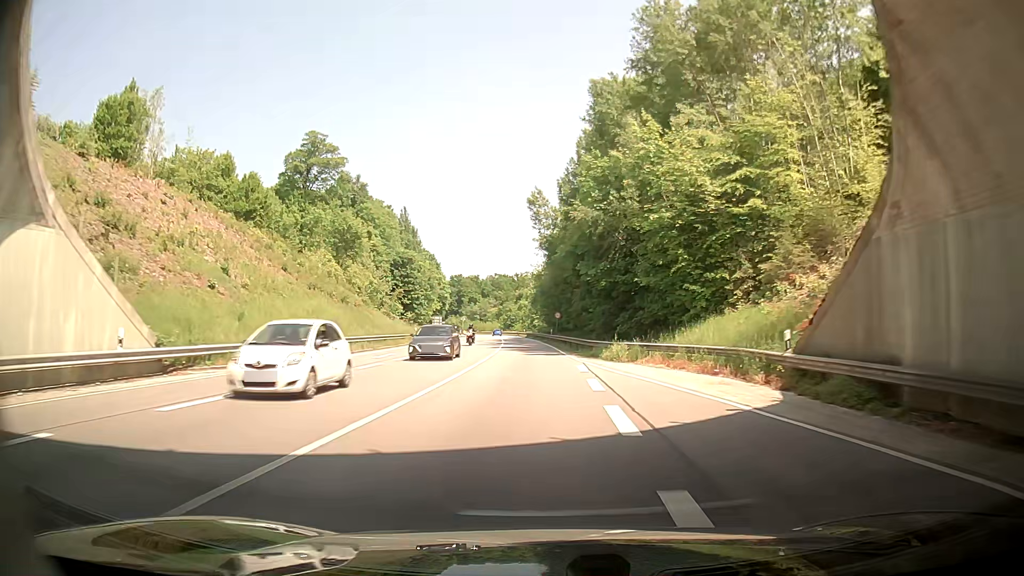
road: primary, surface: asphalt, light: Day
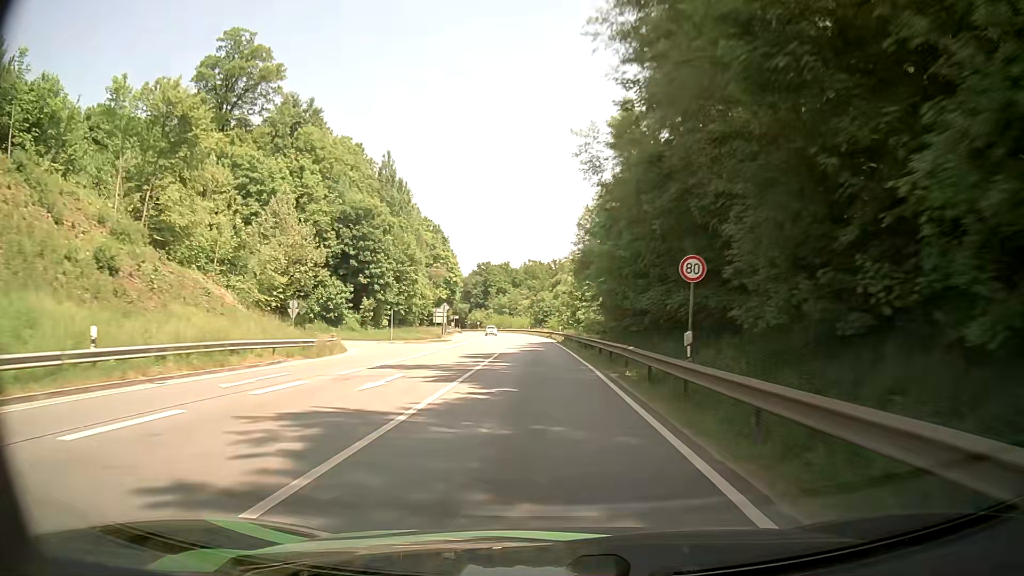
(-0.8, +52.2) m; -2°
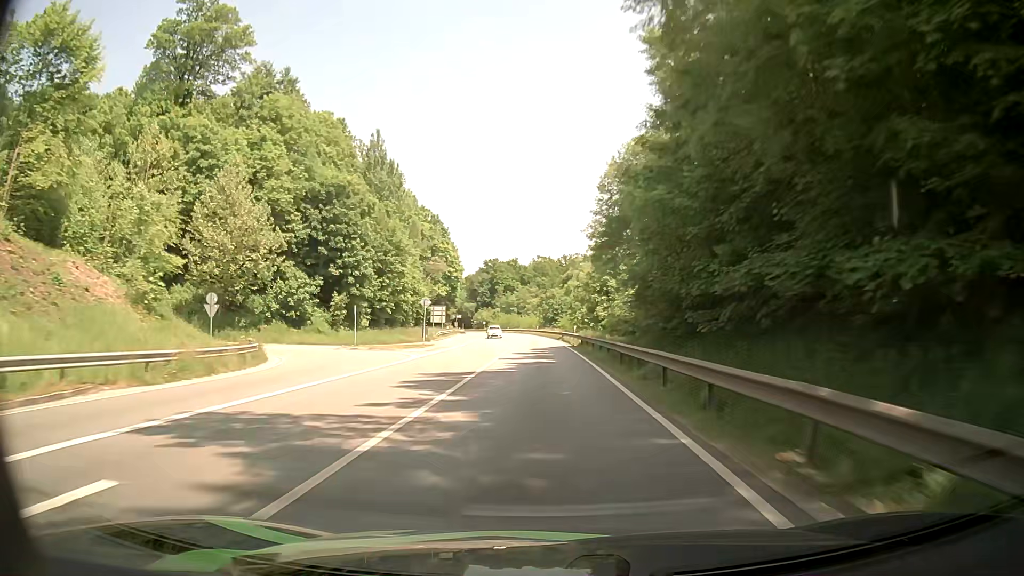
(-0.1, +13.6) m; -1°
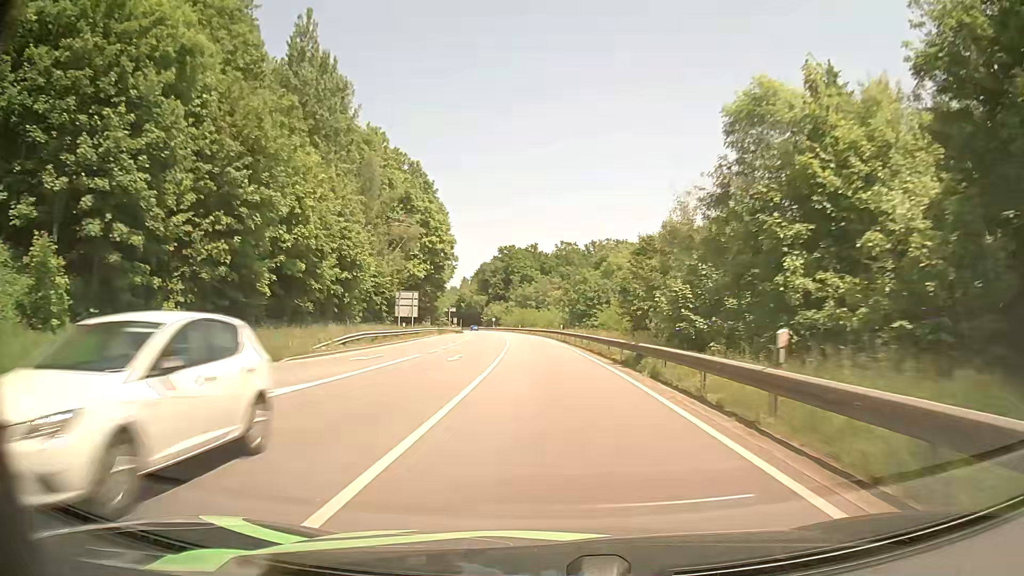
(-1.0, +41.6) m; -2°
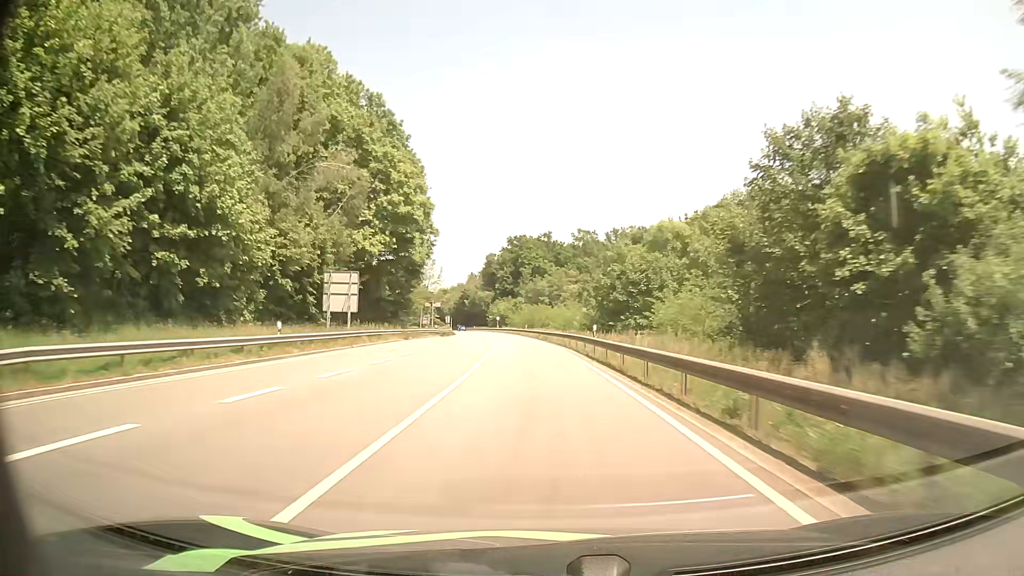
(-0.3, +28.4) m; -1°
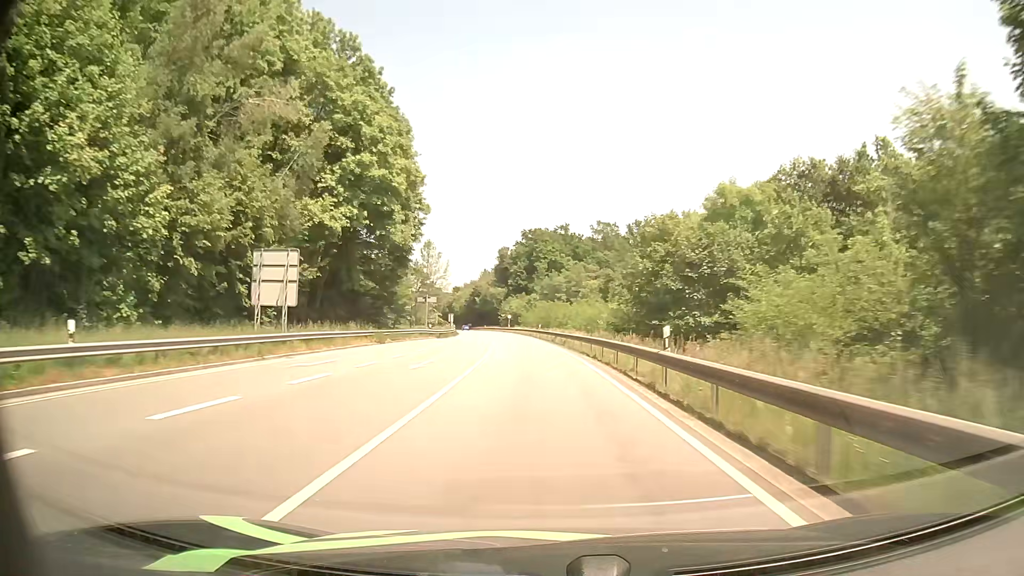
(-0.2, +14.4) m; -1°
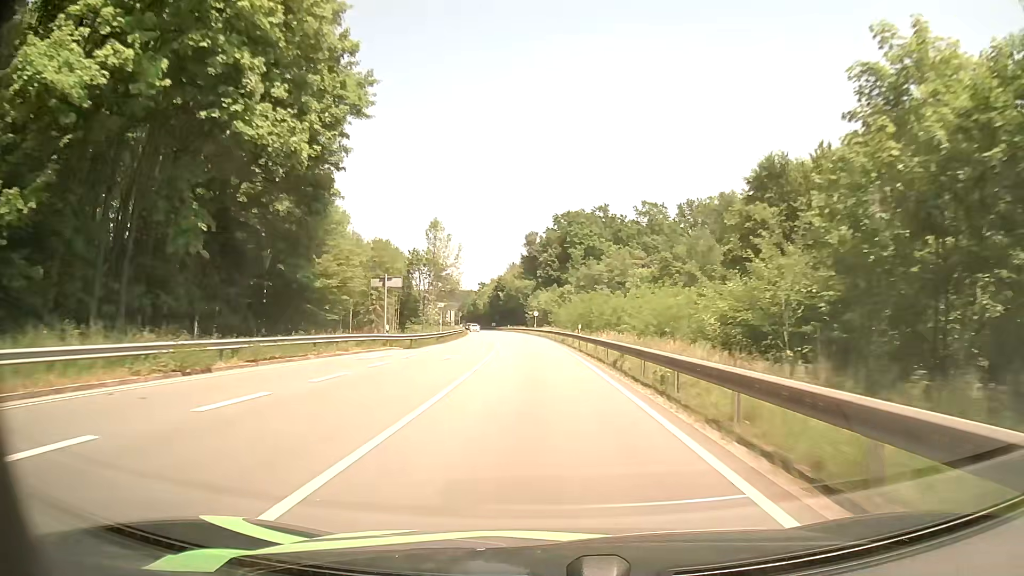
(-1.0, +29.0) m; -3°
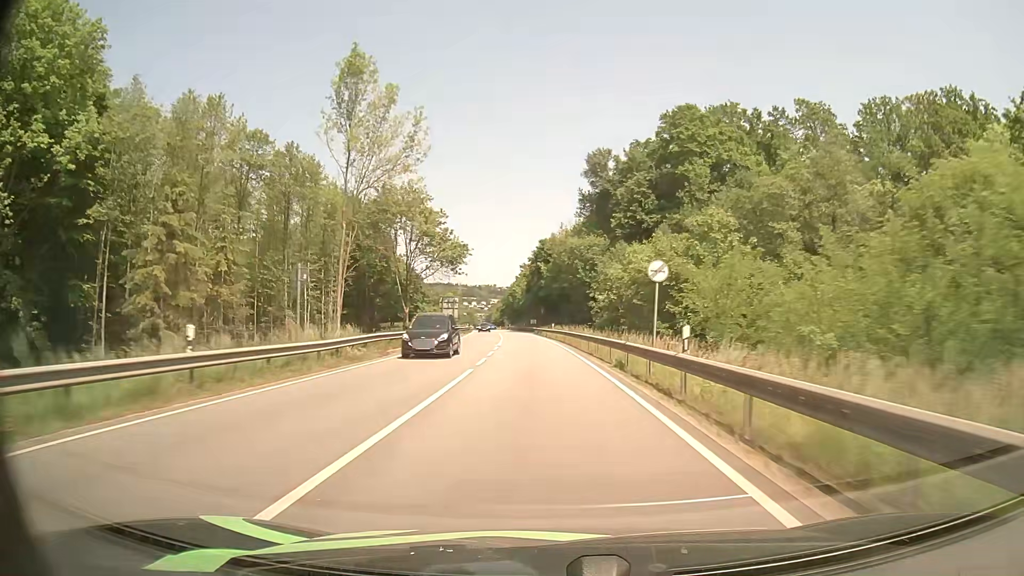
(-3.3, +72.6) m; -5°
(0, +10) (0, +20) (-1, +30) (-1, +40) (-2, +50) (-2, +60) (-3, +70) (-4, +80) (-5, +90) (-6, +100) m
